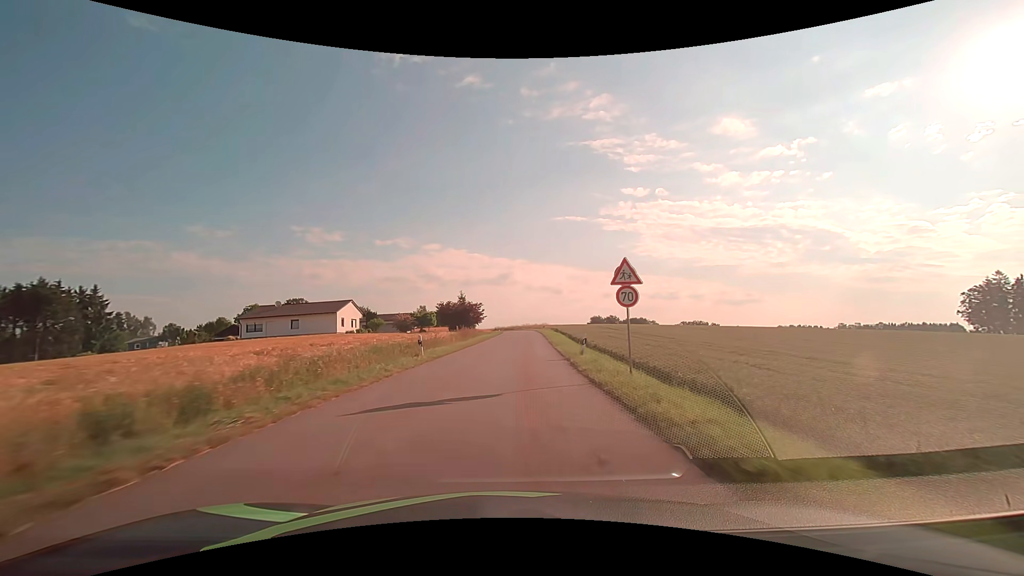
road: tertiary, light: Day
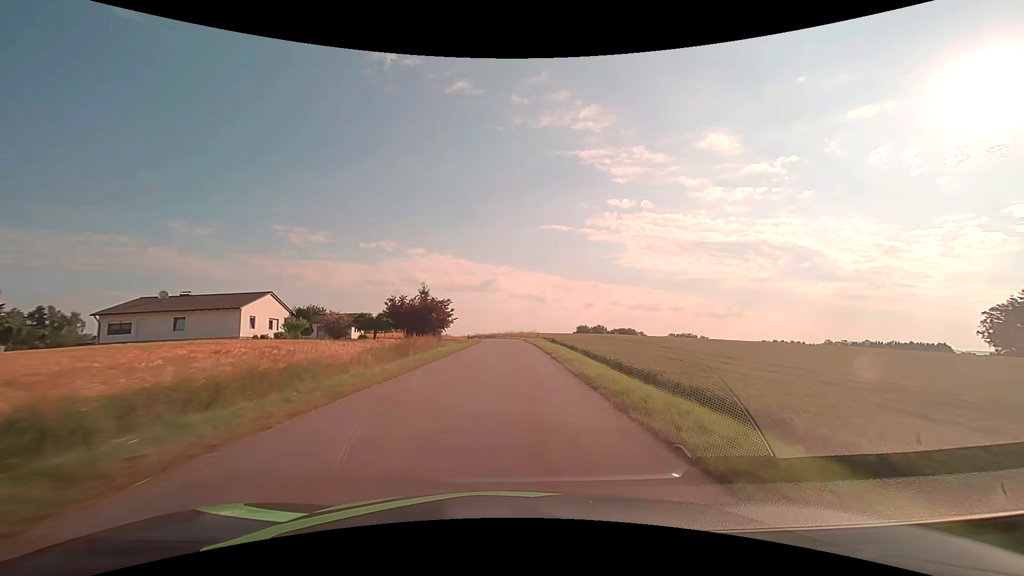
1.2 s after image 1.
(+0.3, +21.3) m; +2°
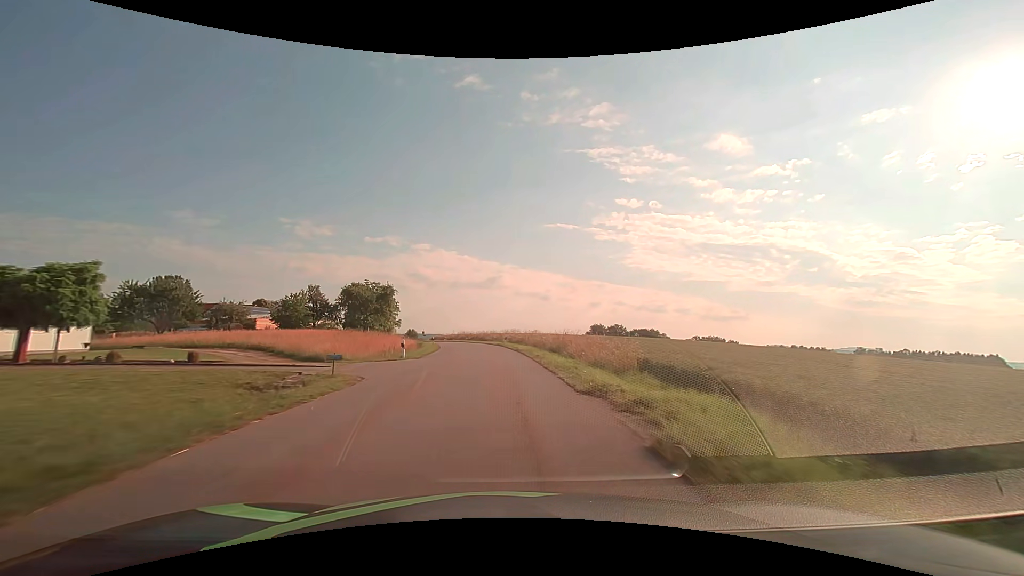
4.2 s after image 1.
(+0.7, +53.0) m; 0°
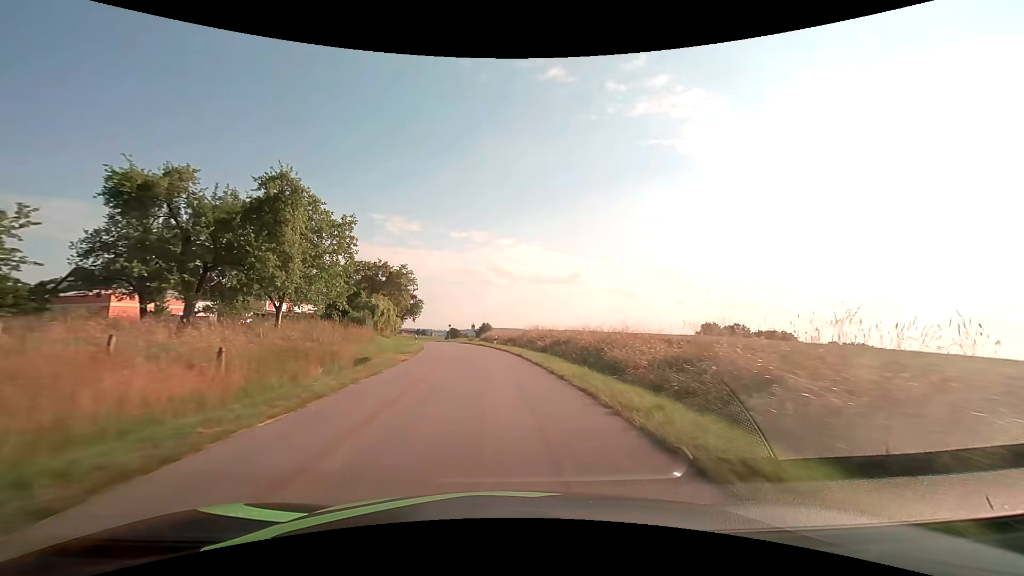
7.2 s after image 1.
(-3.3, +53.4) m; -9°
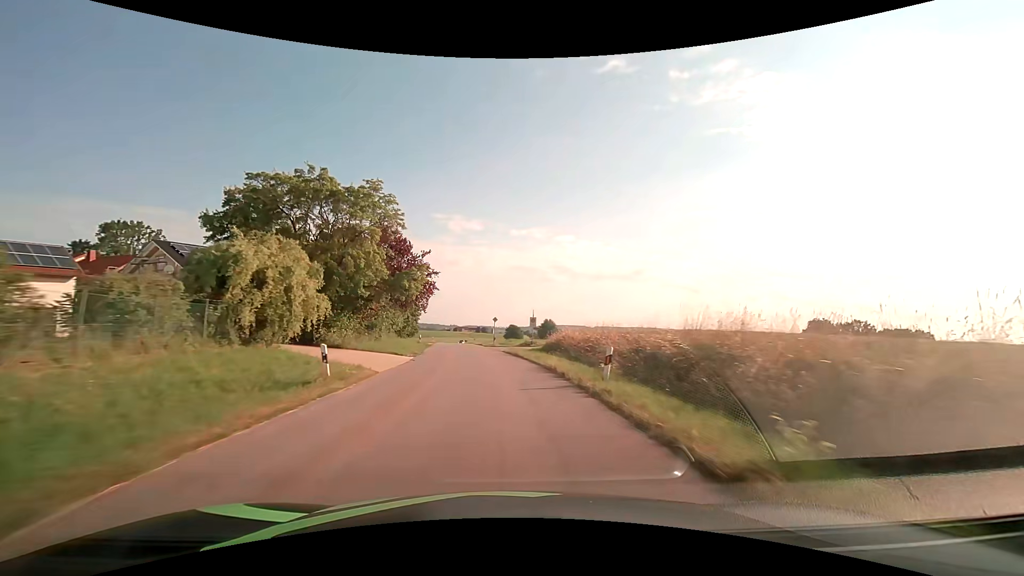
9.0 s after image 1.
(-1.9, +32.4) m; -7°
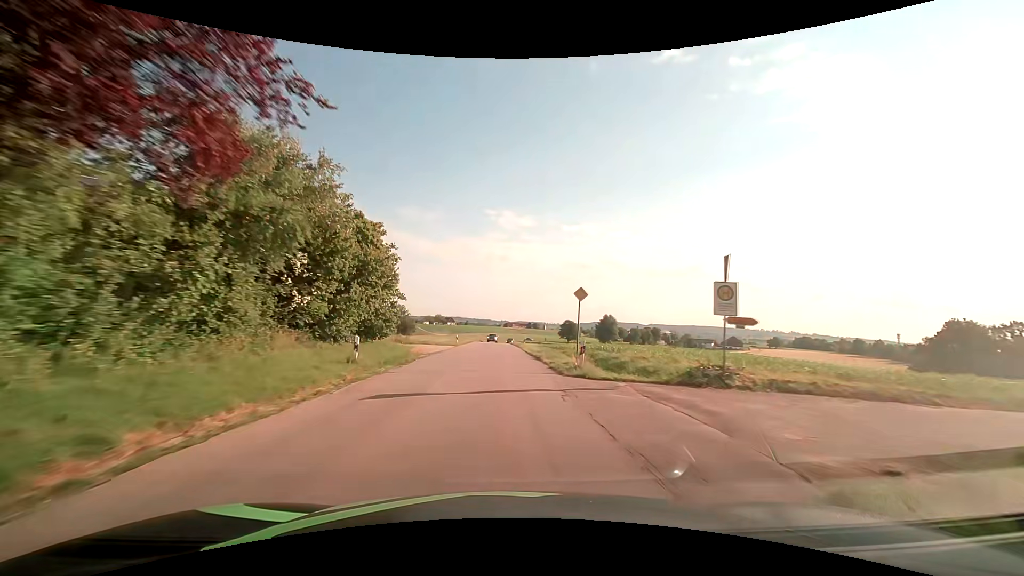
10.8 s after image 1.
(-2.1, +32.5) m; -6°
